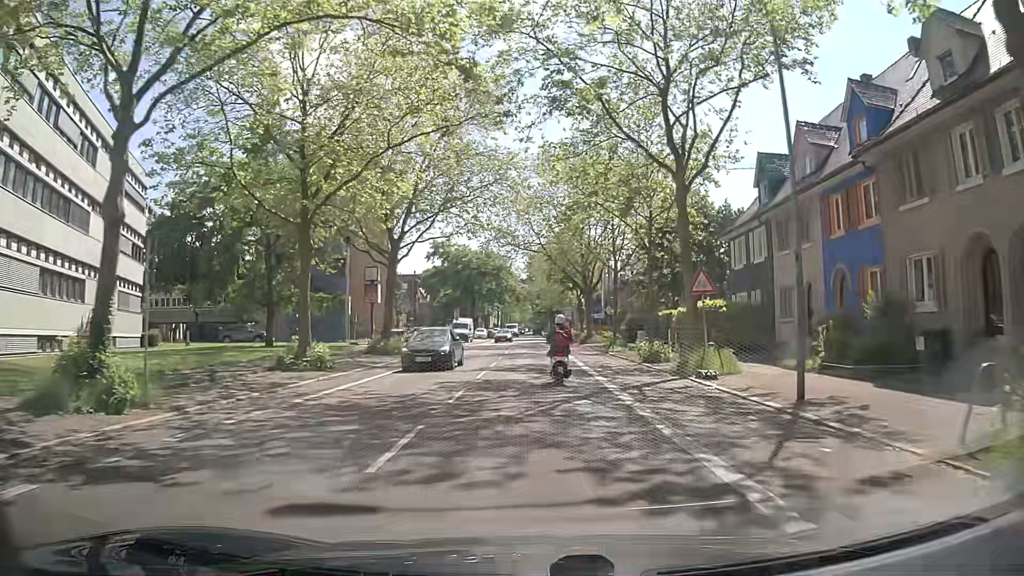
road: secondary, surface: asphalt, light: Day
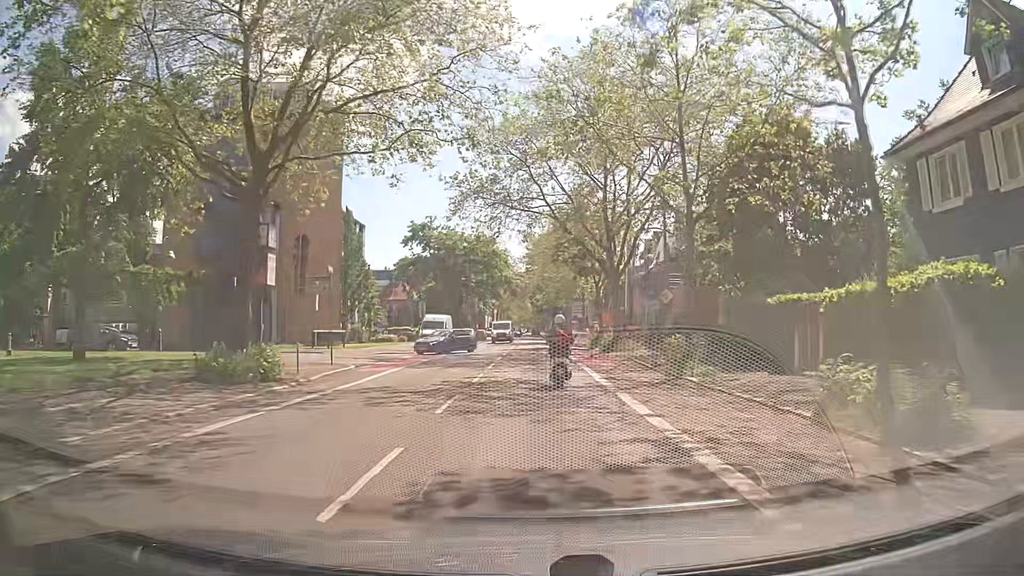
(+0.2, +19.6) m; 0°
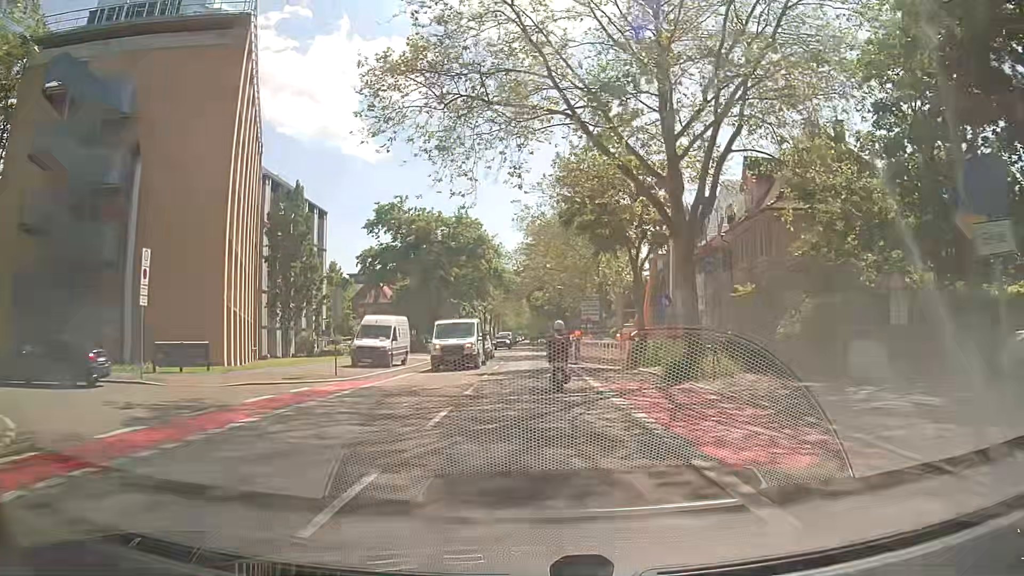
(0.0, +19.2) m; 0°
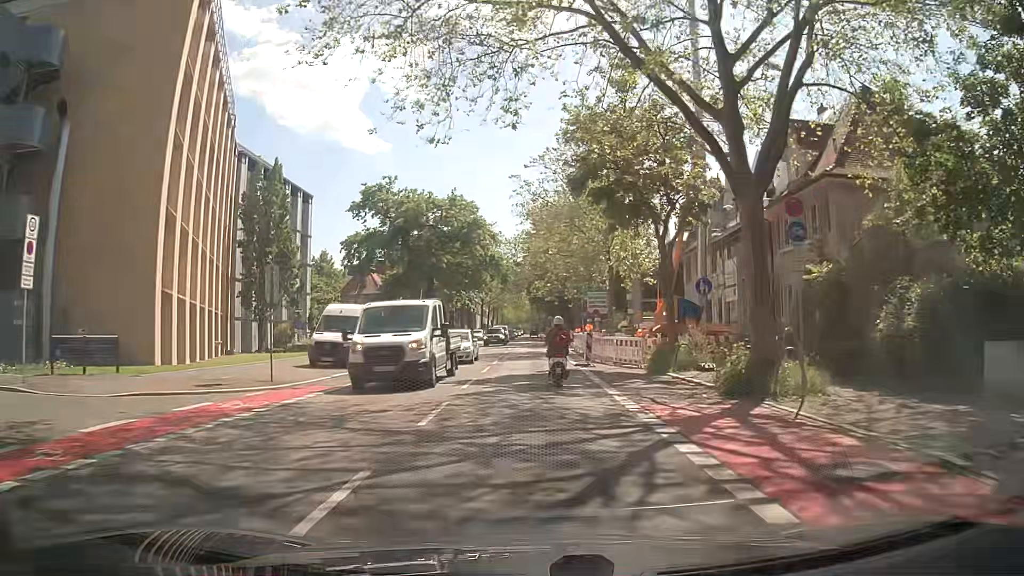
(0.0, +6.4) m; +1°
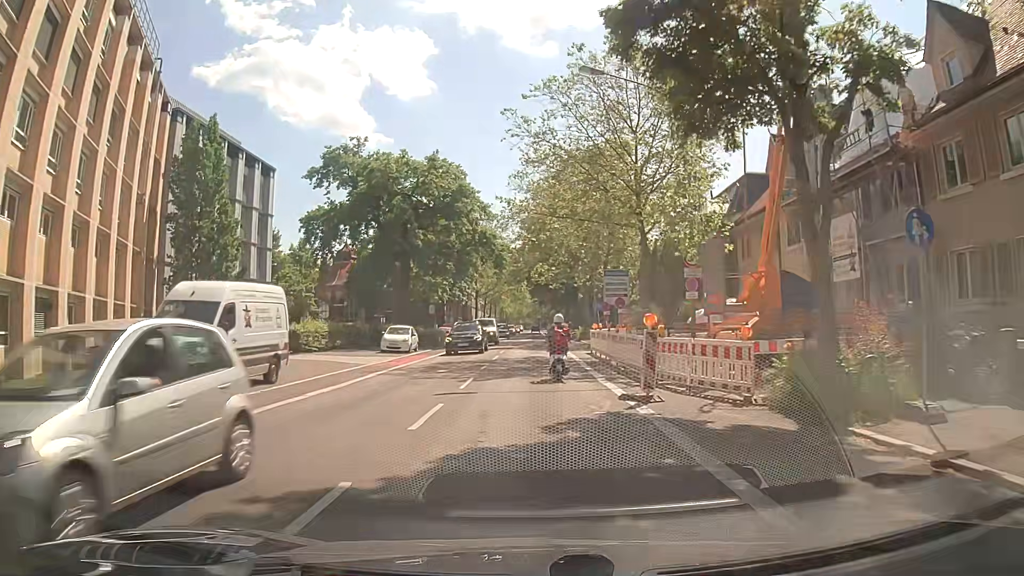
(-0.2, +12.9) m; 0°
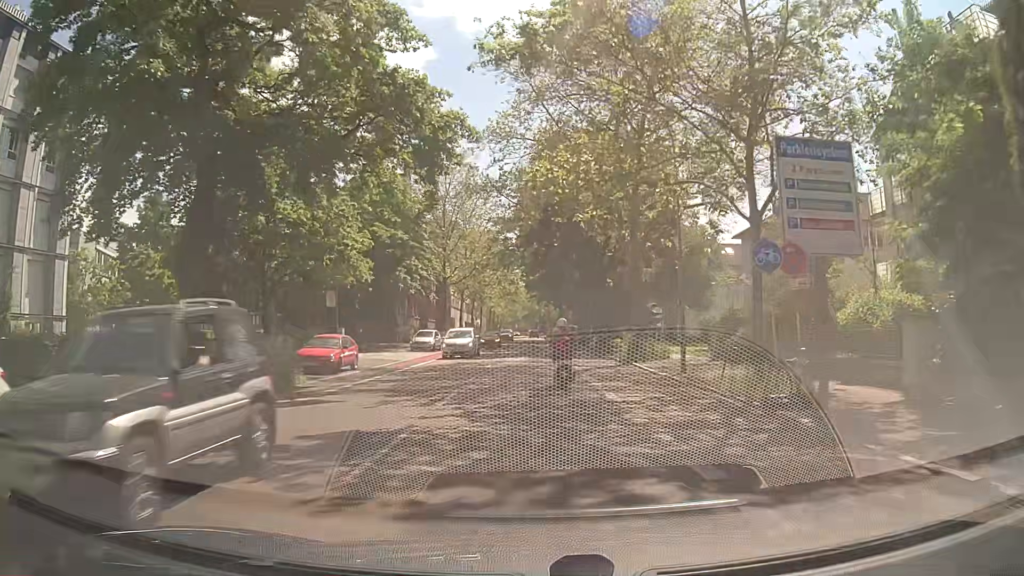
(-0.3, +33.0) m; 0°
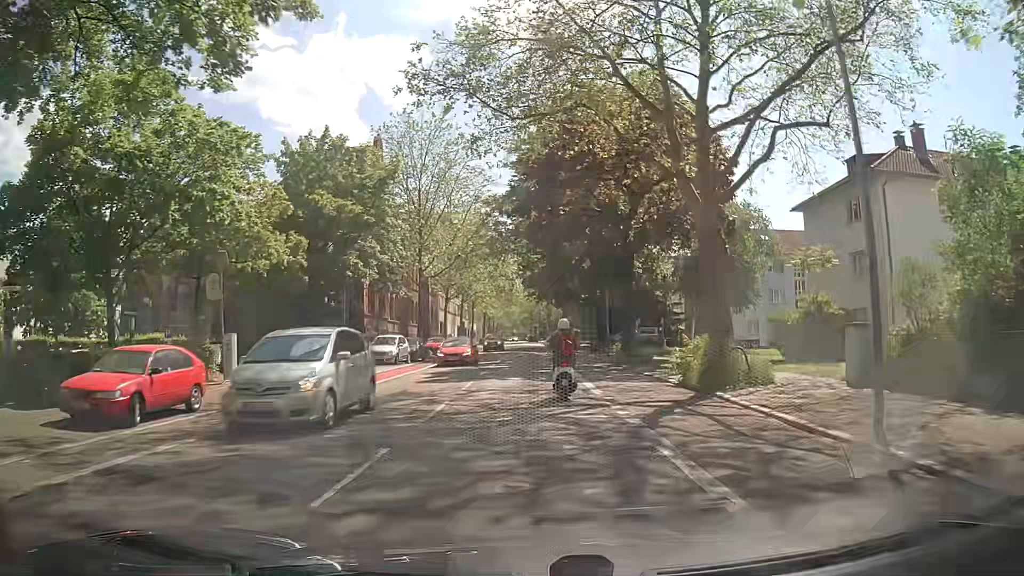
(-0.1, +13.2) m; -1°
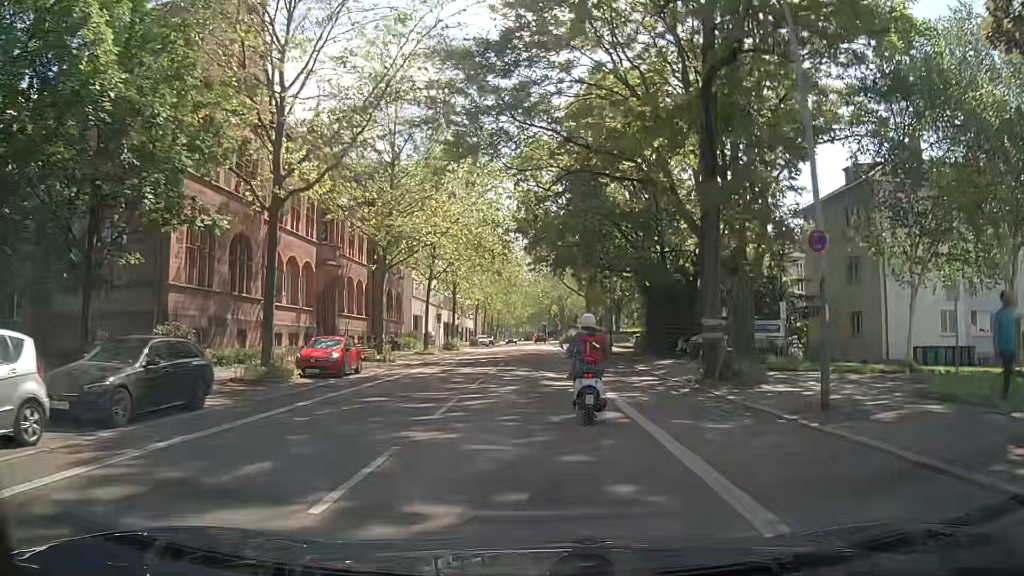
(0.0, +31.2) m; 0°
(0, +10) (0, +20) (0, +30) (0, +40) (0, +50) (0, +60) (0, +70) (0, +80) (0, +90) (0, +100) m
